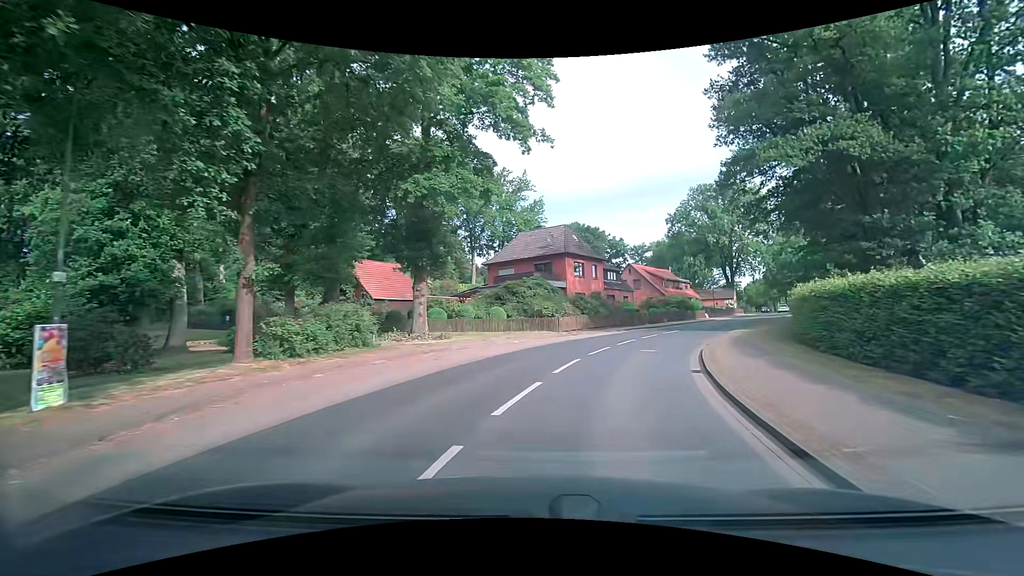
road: secondary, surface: asphalt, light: Day
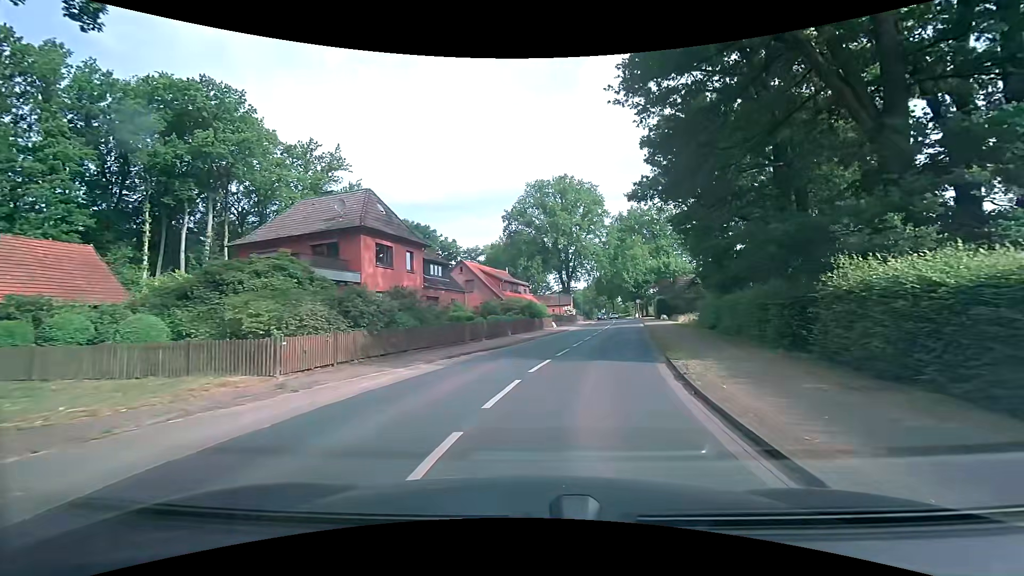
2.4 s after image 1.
(+2.7, +16.8) m; +18°
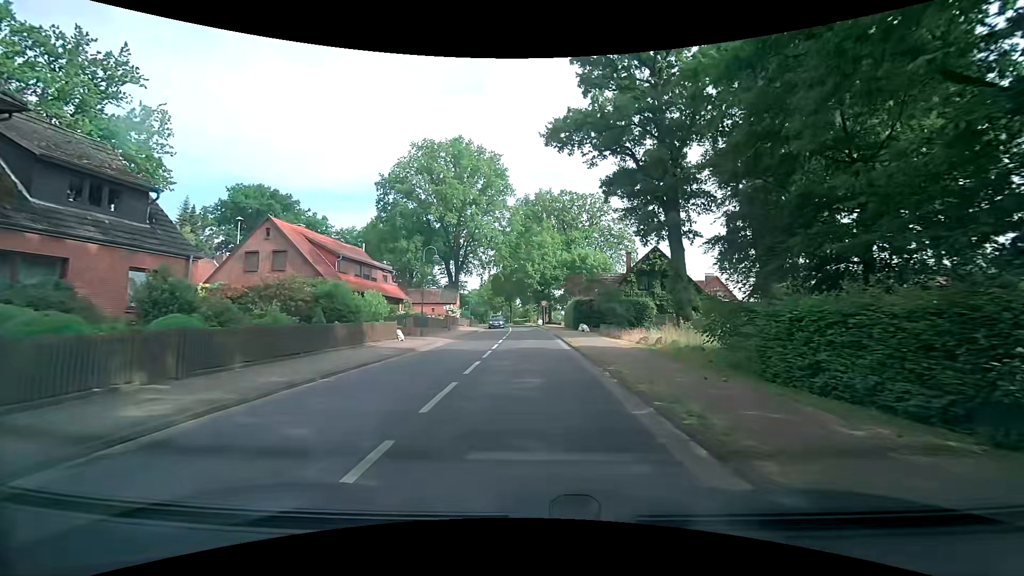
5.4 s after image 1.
(+3.2, +22.3) m; +12°
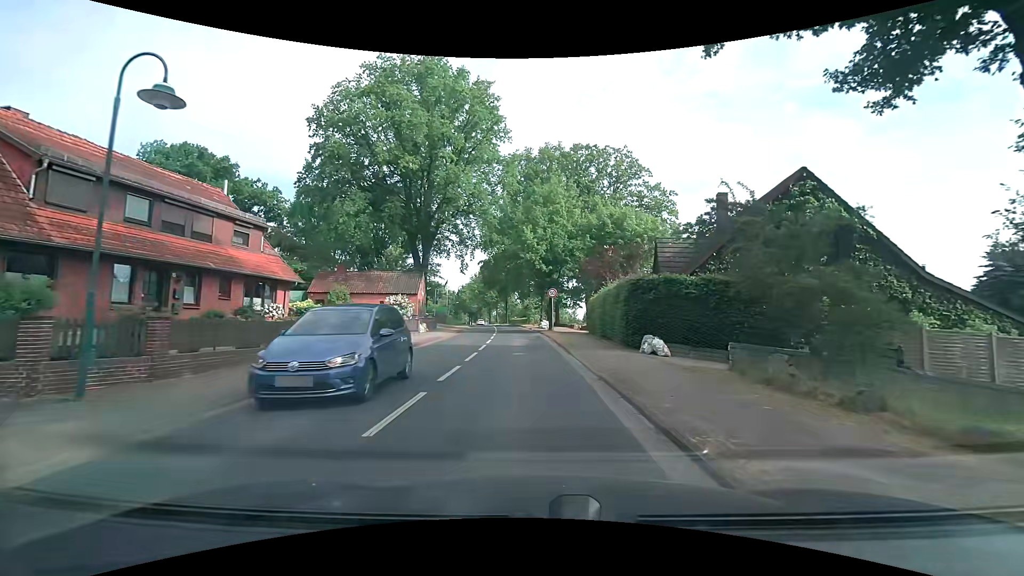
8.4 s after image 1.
(+0.3, +24.0) m; 0°
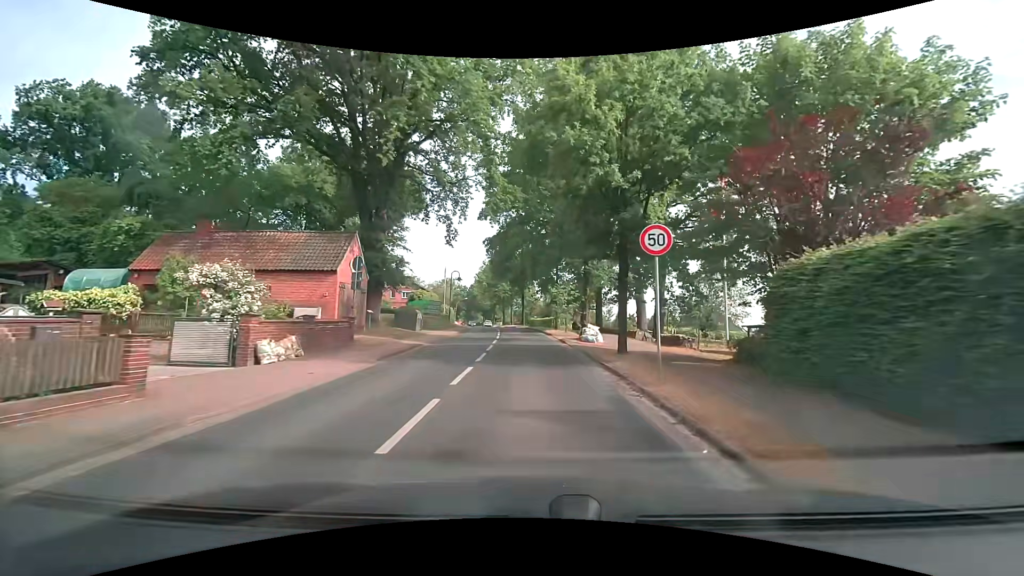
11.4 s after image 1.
(-0.6, +23.4) m; -3°
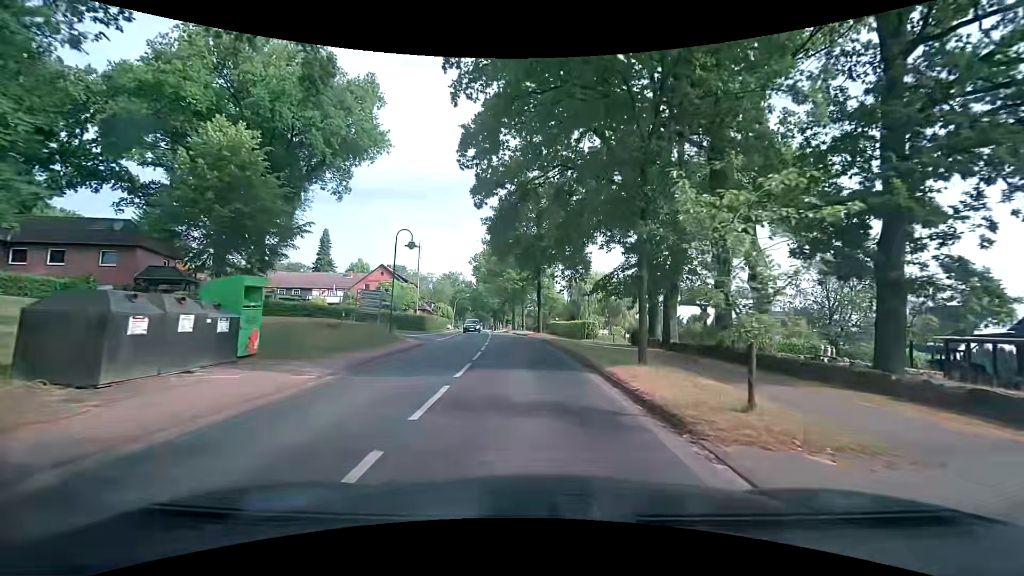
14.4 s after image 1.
(-0.3, +25.6) m; -2°
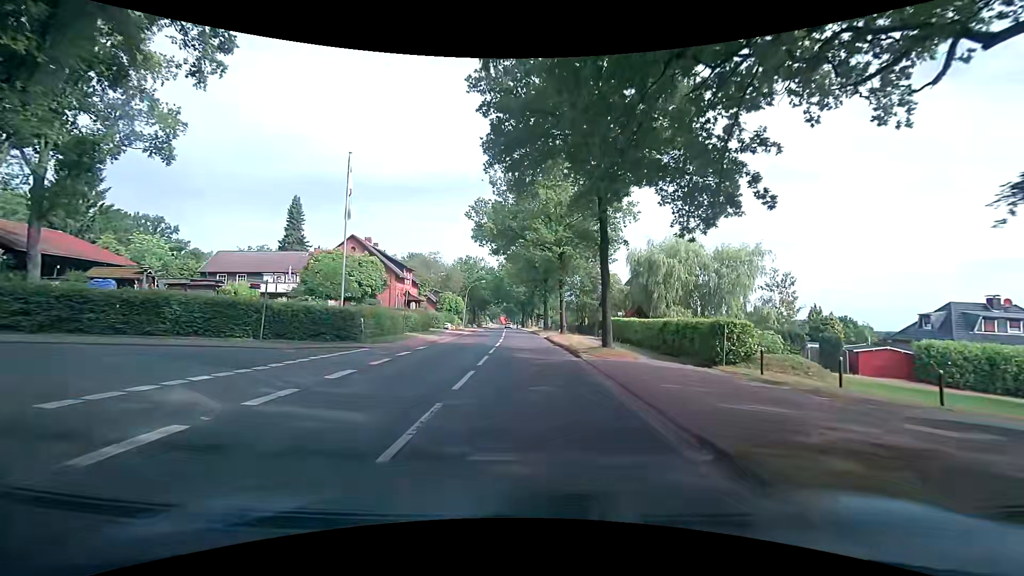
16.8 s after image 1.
(-0.6, +24.8) m; -3°
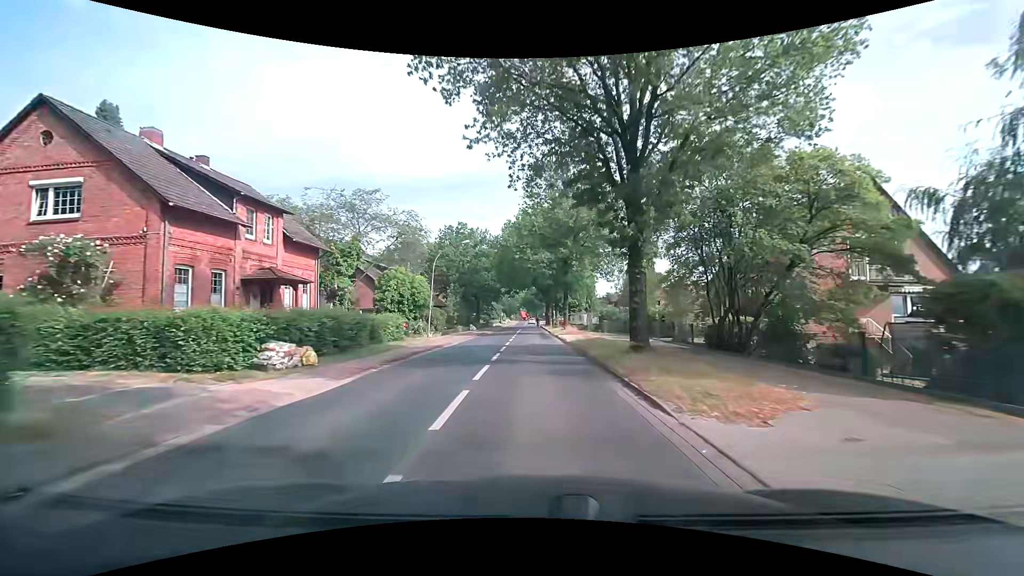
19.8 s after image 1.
(-0.8, +35.0) m; -3°
(0, +10) (0, +20) (0, +30) (0, +40) (0, +50) (0, +60) (0, +70) (0, +80) (0, +90) (0, +100) m
